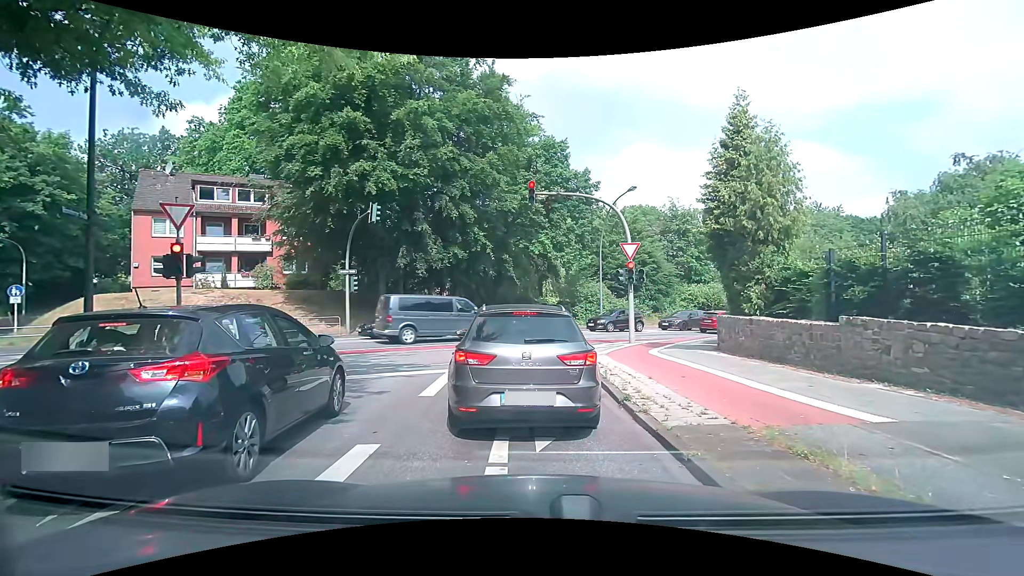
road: residential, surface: asphalt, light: Day
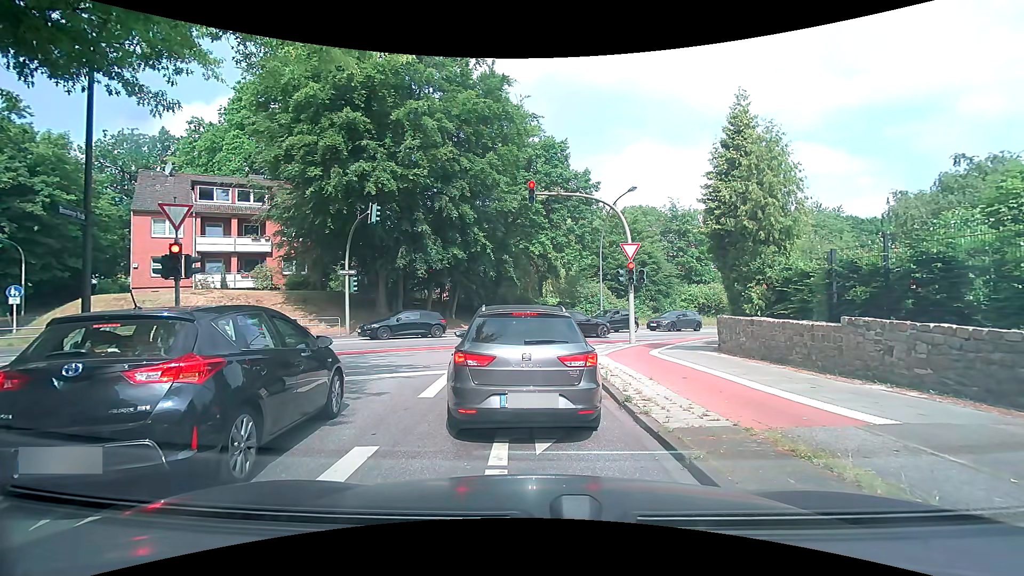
(0.0, +0.1) m; 0°
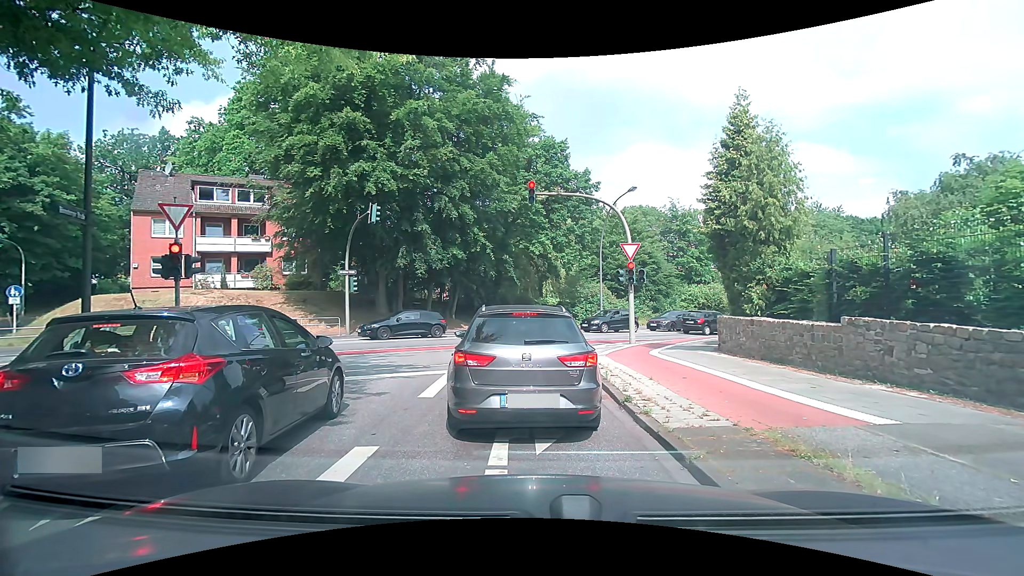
(0.0, 0.0) m; 0°
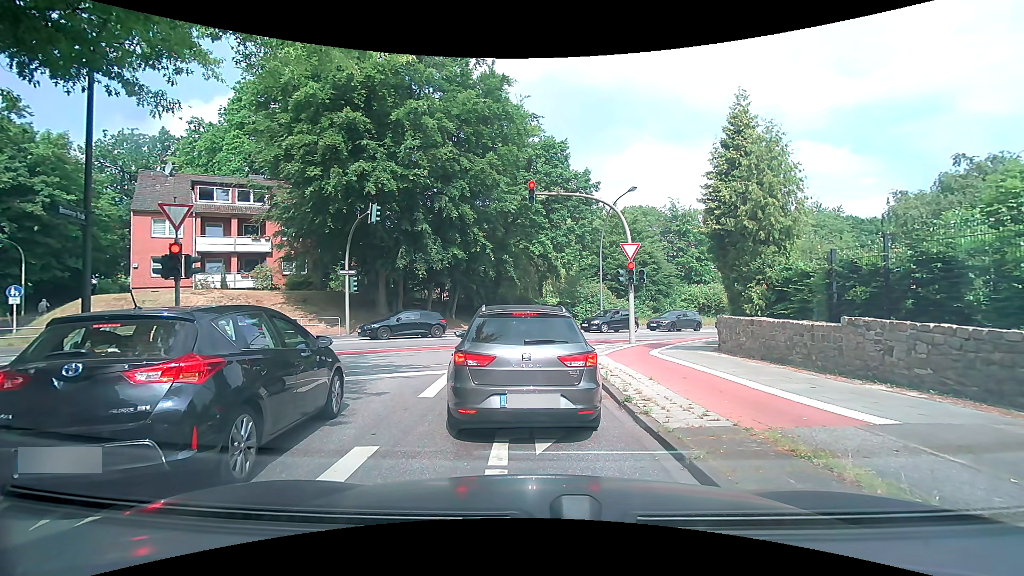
(0.0, 0.0) m; 0°
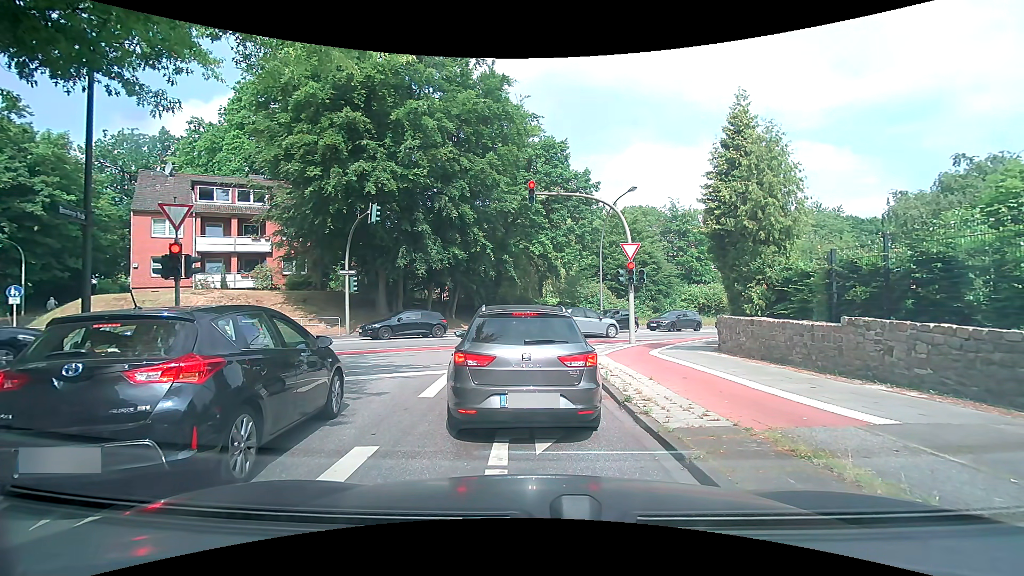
(0.0, 0.0) m; 0°
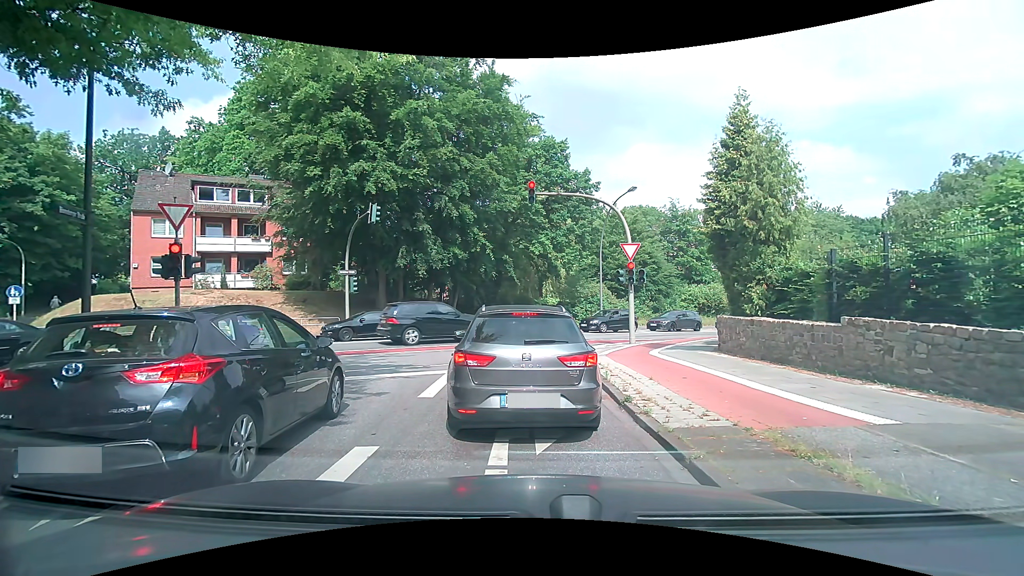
(0.0, 0.0) m; 0°
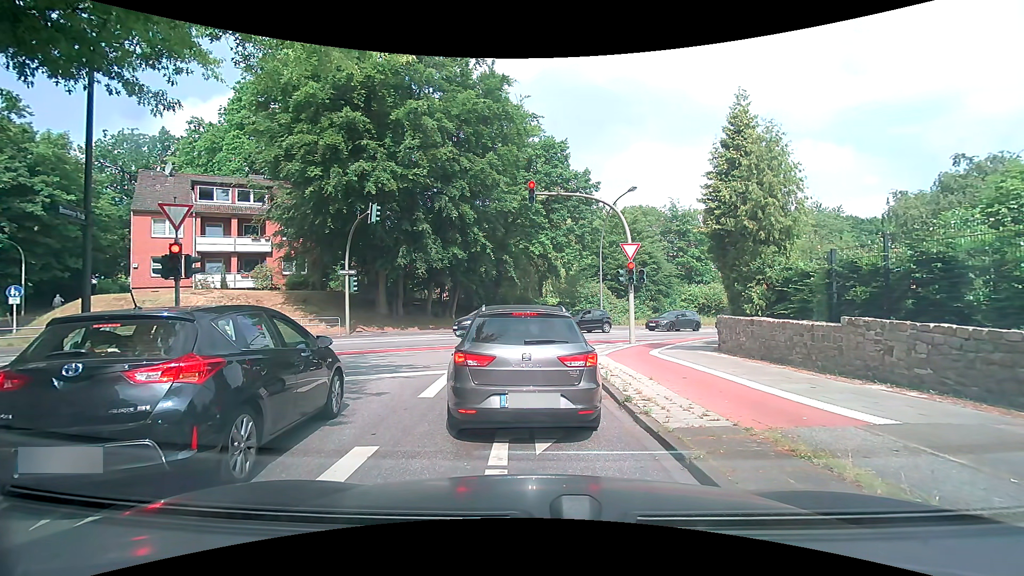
(0.0, 0.0) m; 0°
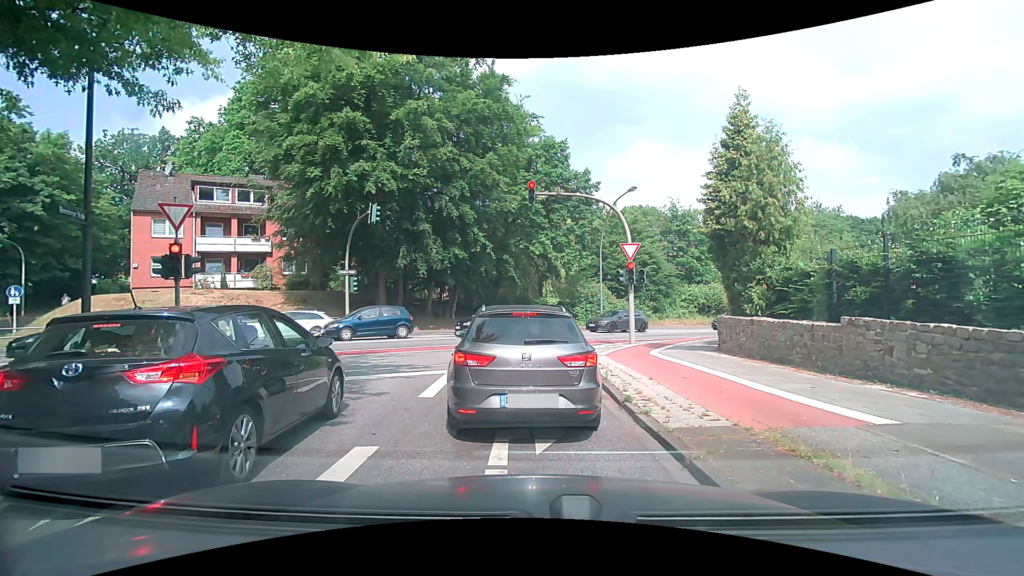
(0.0, 0.0) m; 0°
